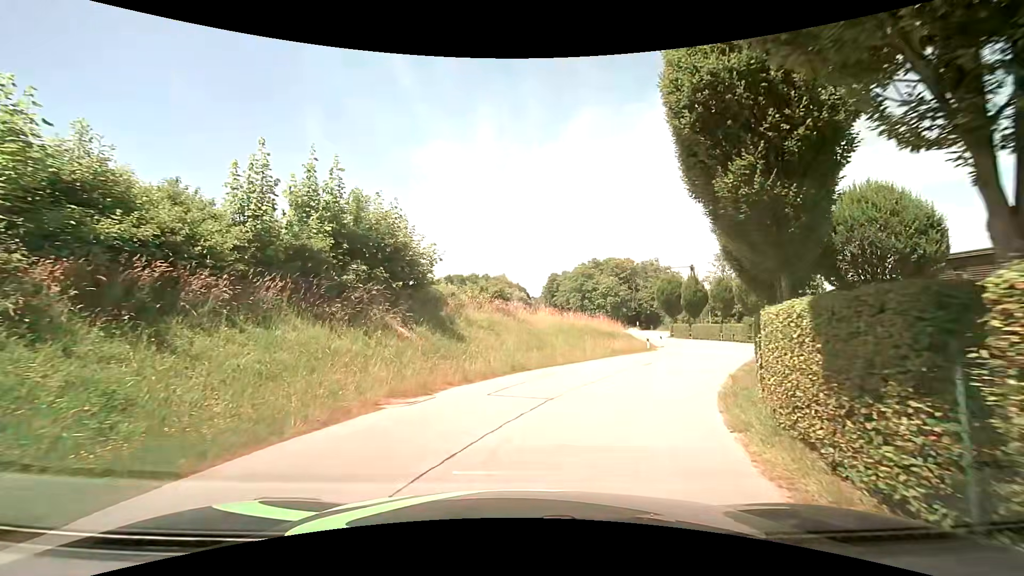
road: residential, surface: asphalt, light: Day
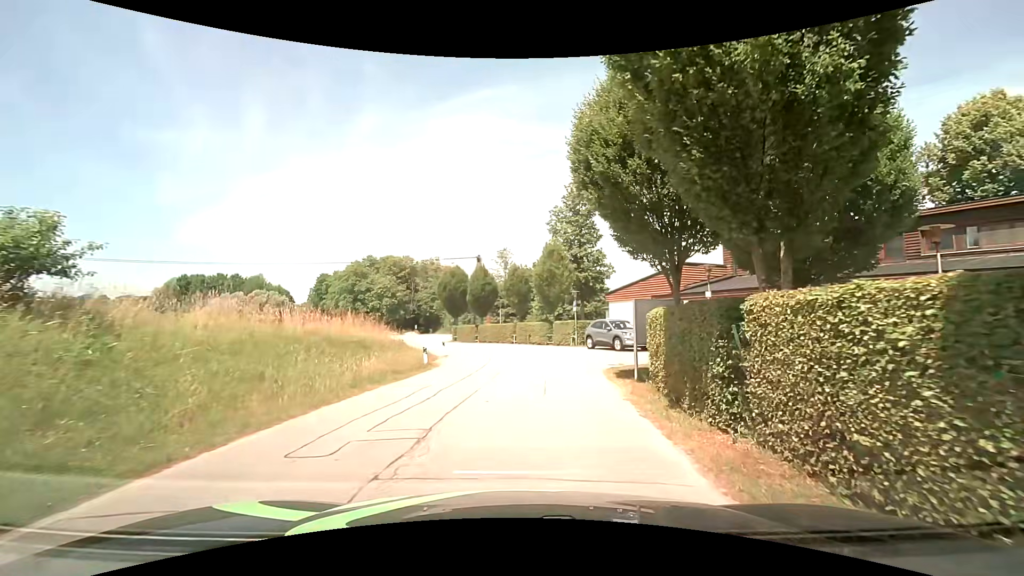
(+2.5, +12.5) m; +24°
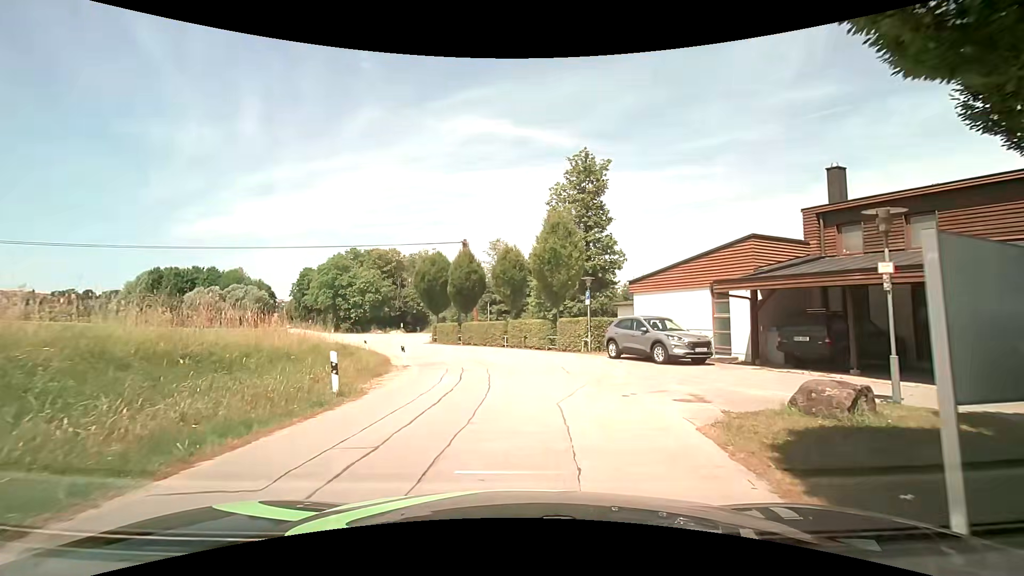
(+0.3, +8.6) m; +2°
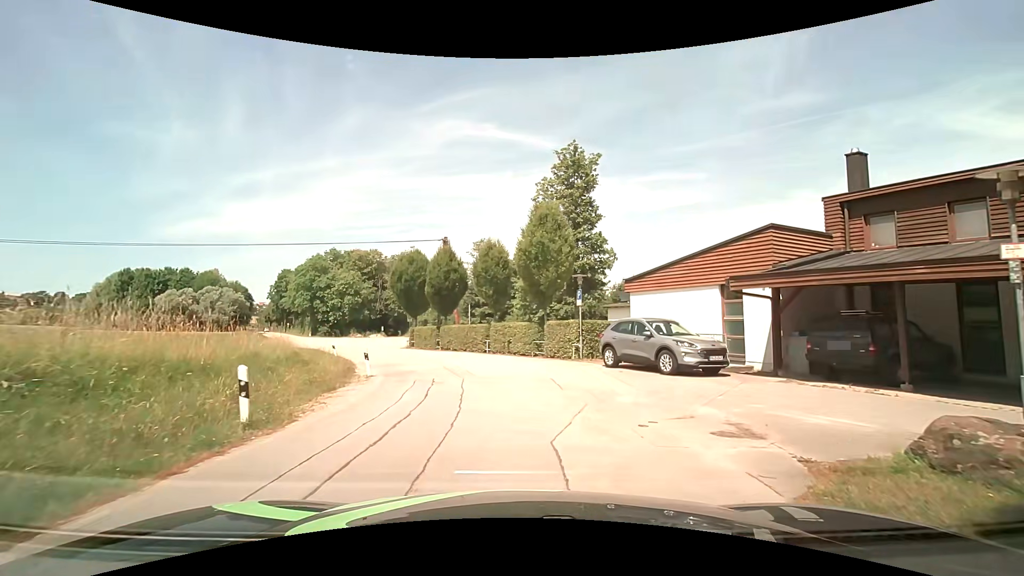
(0.0, +2.7) m; +1°
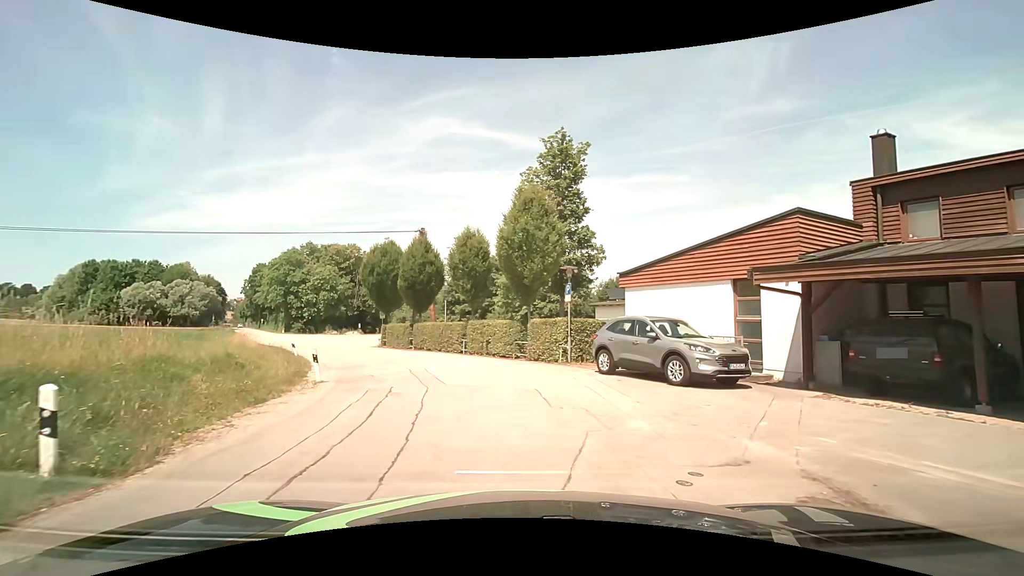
(0.0, +2.7) m; +3°
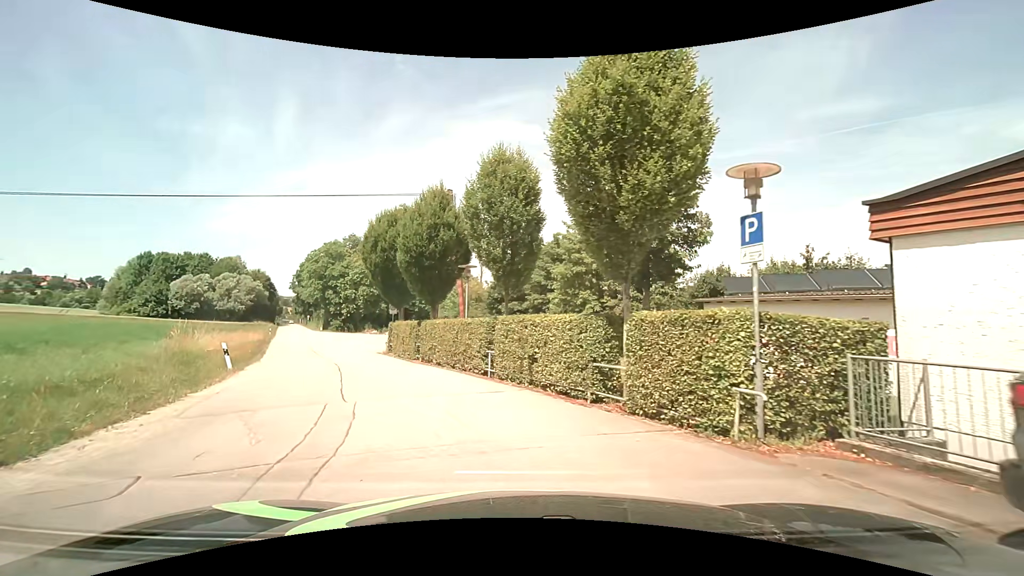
(-0.1, +11.5) m; -5°
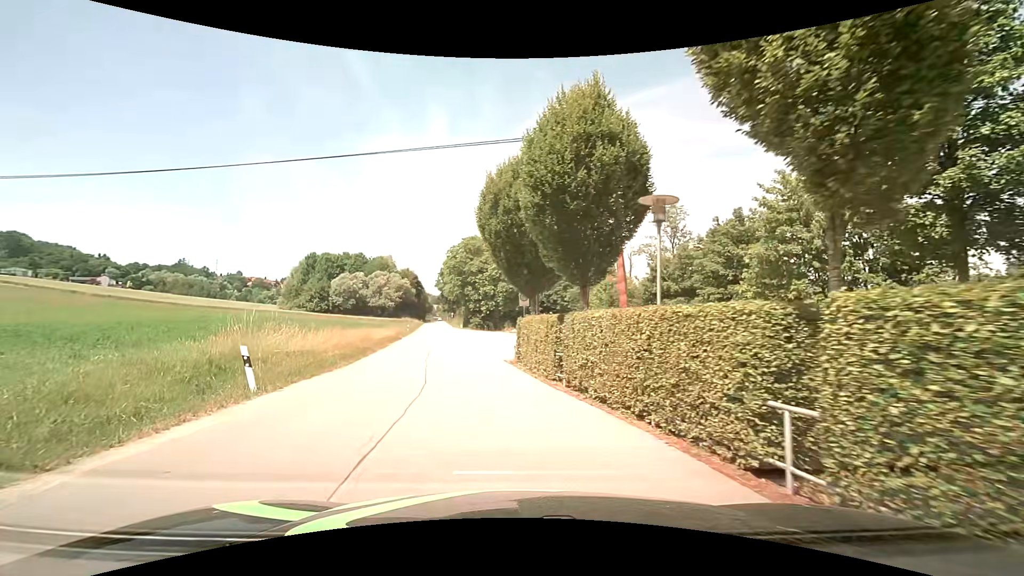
(-1.2, +8.8) m; -17°
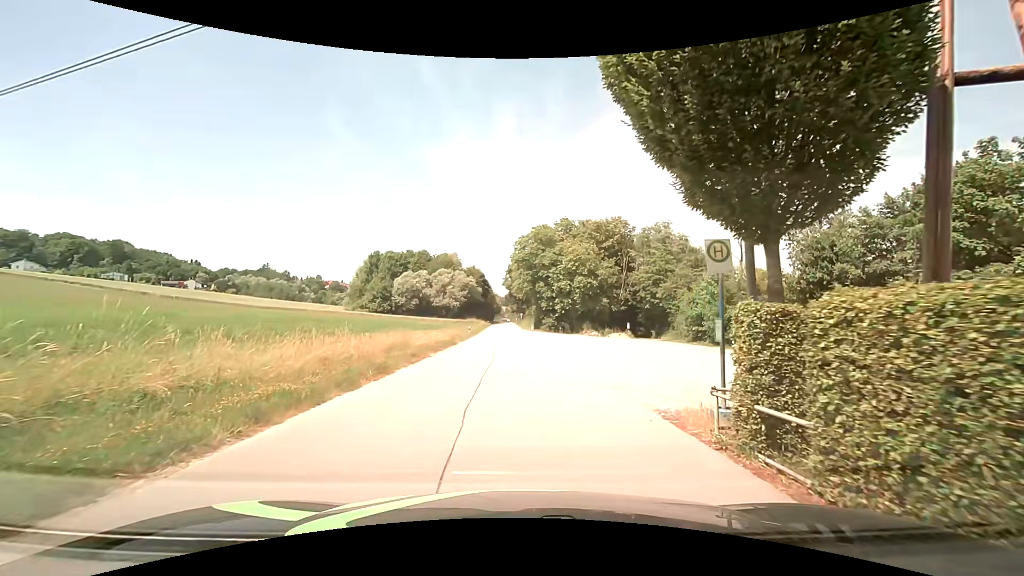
(-1.4, +11.9) m; -8°
(0, +10) (+1, +20) (+1, +30) (+1, +40) (+1, +50) (+1, +60) (0, +70) (0, +80) (0, +90) (0, +100) m
